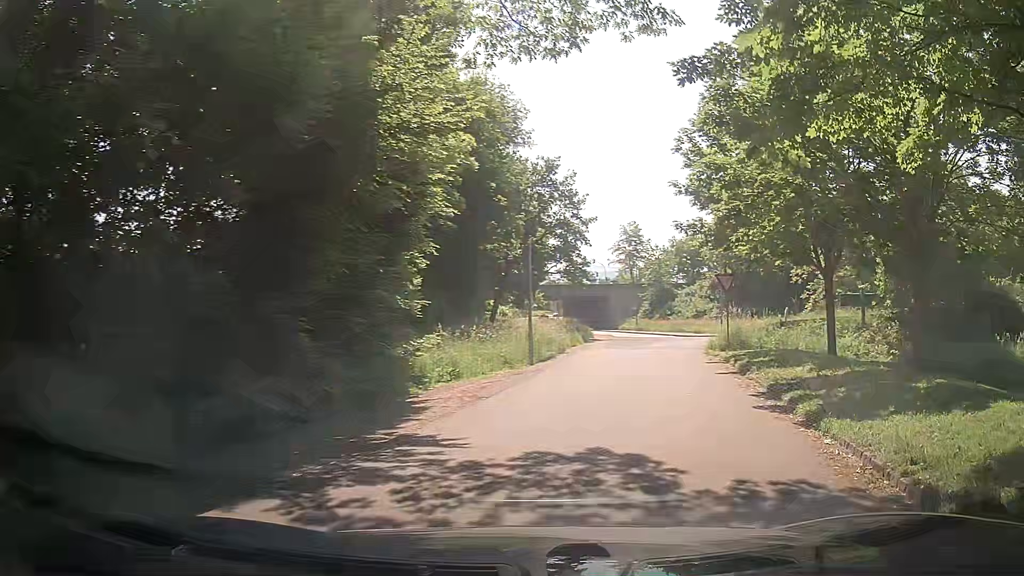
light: Day
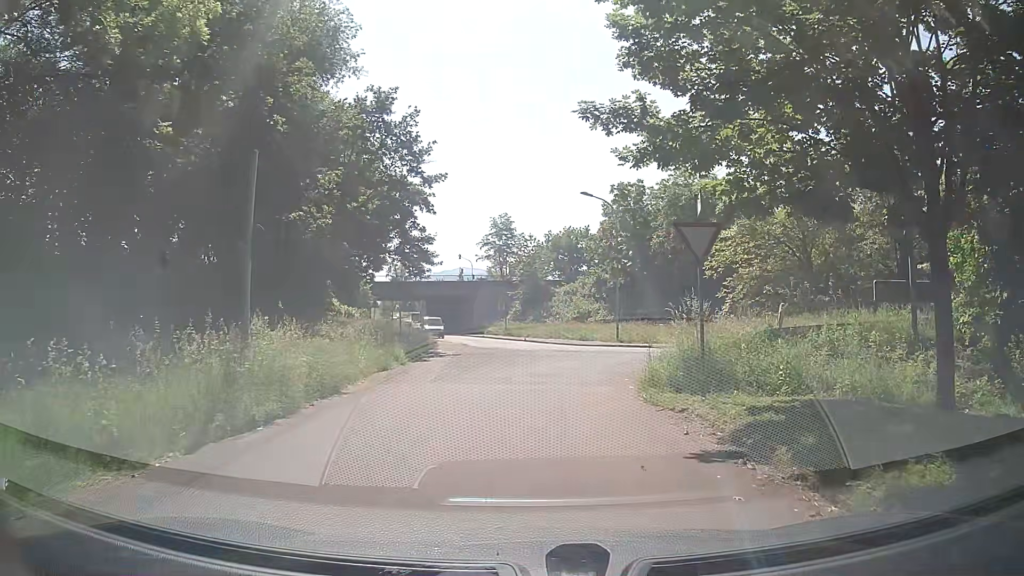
(+1.4, +13.7) m; +9°
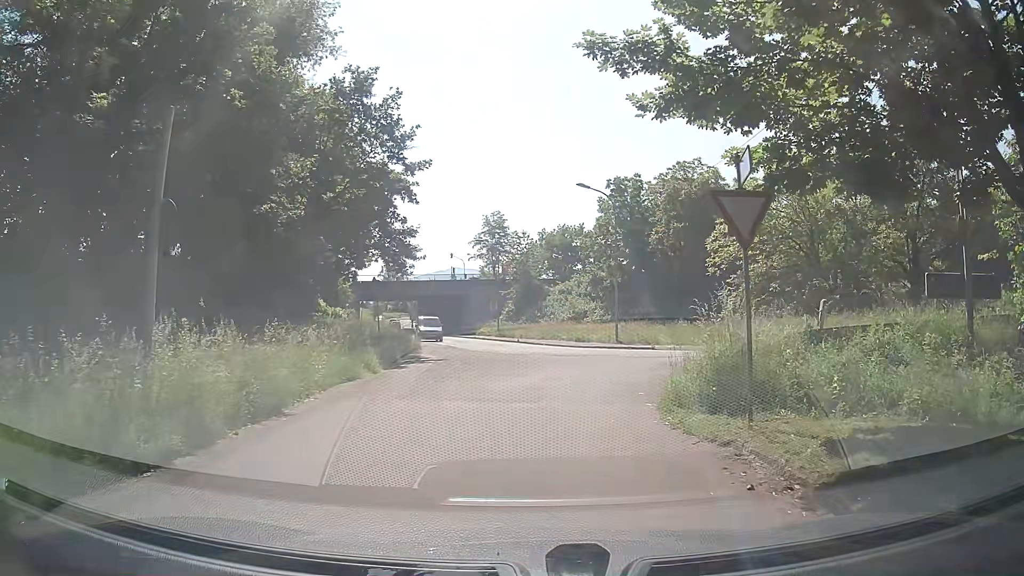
(-0.1, +2.6) m; -1°
